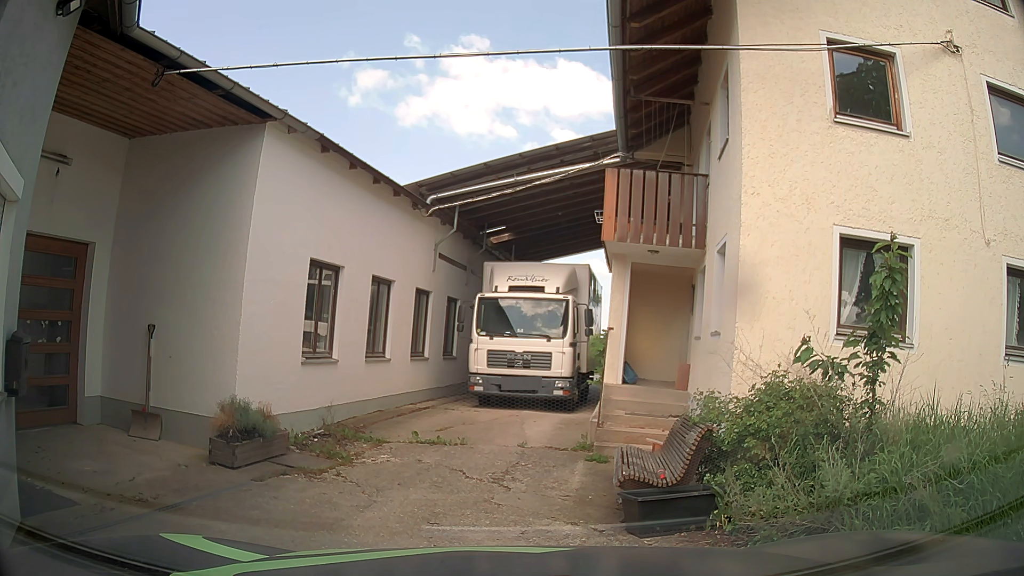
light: Day
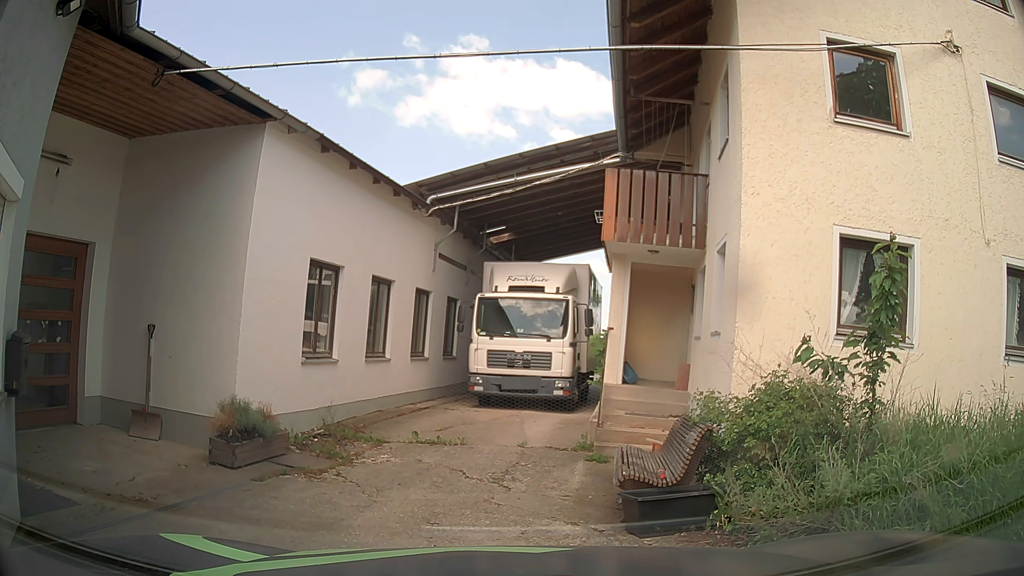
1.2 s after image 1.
(0.0, 0.0) m; 0°
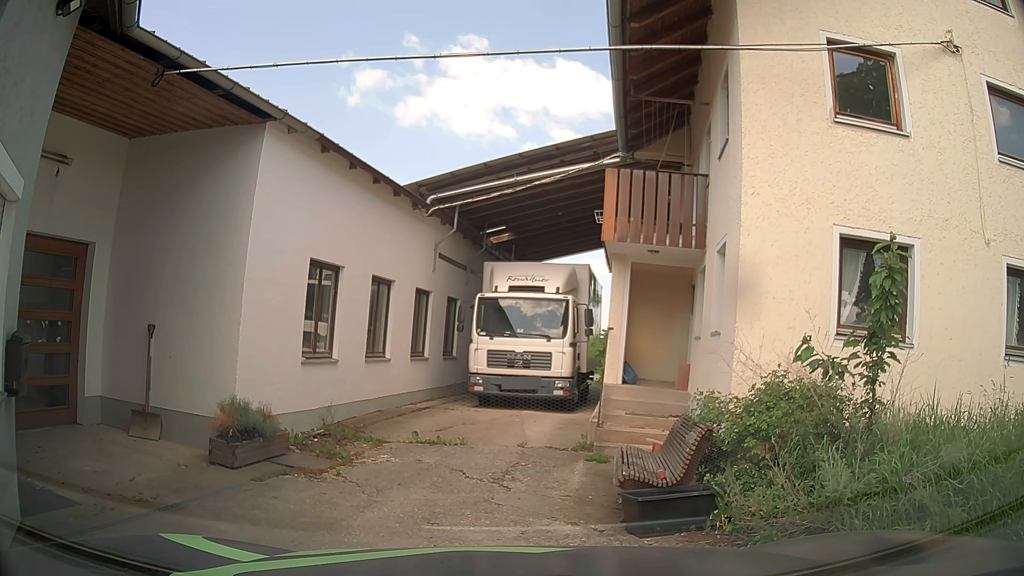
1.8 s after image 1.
(0.0, 0.0) m; 0°
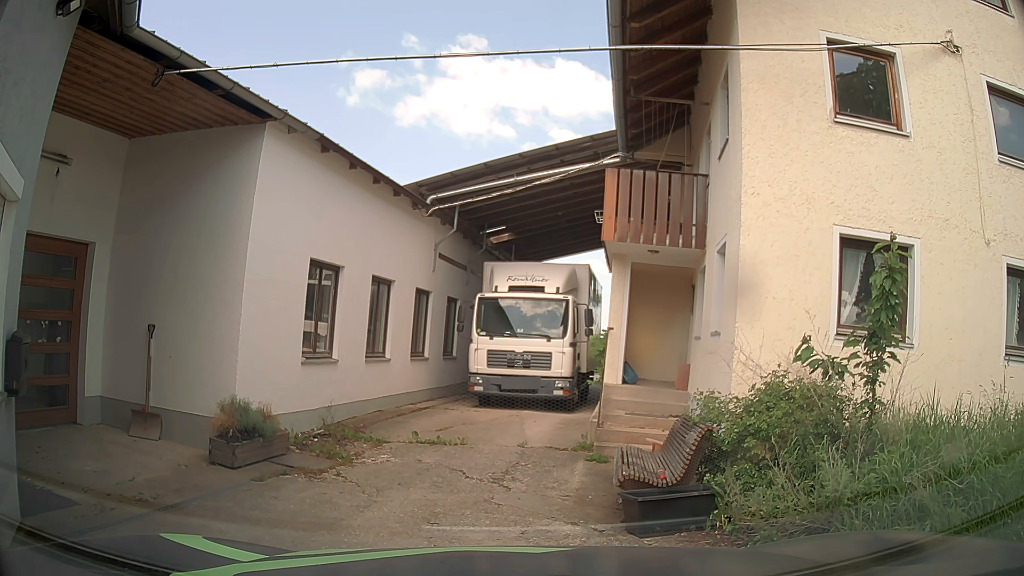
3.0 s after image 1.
(0.0, 0.0) m; 0°
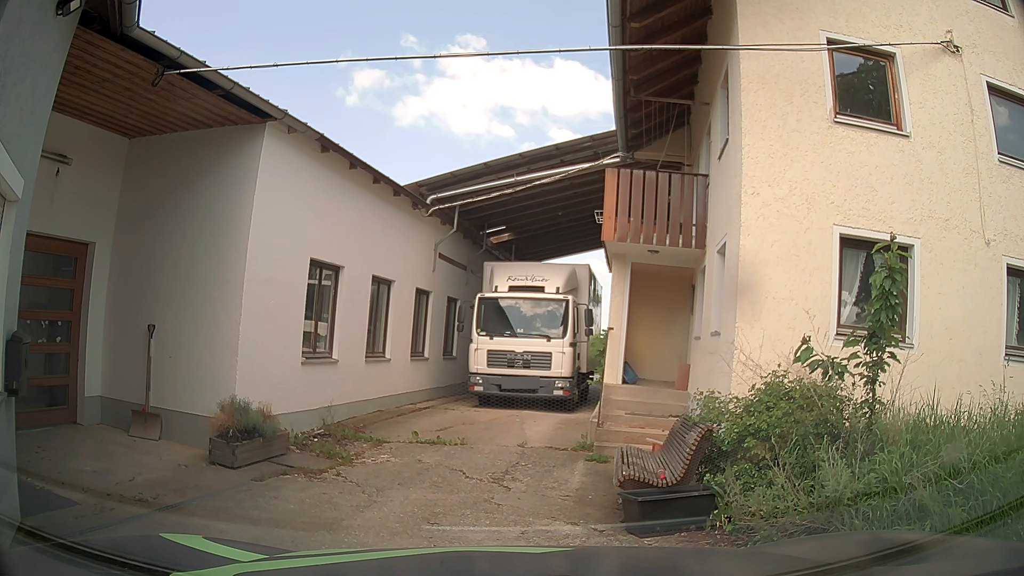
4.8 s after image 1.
(0.0, 0.0) m; 0°
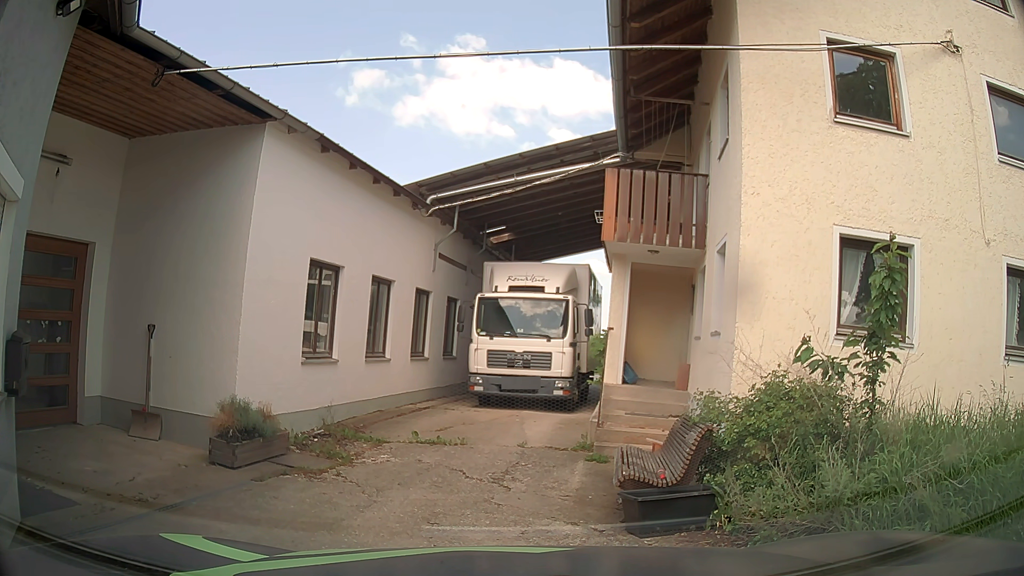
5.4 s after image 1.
(0.0, 0.0) m; 0°
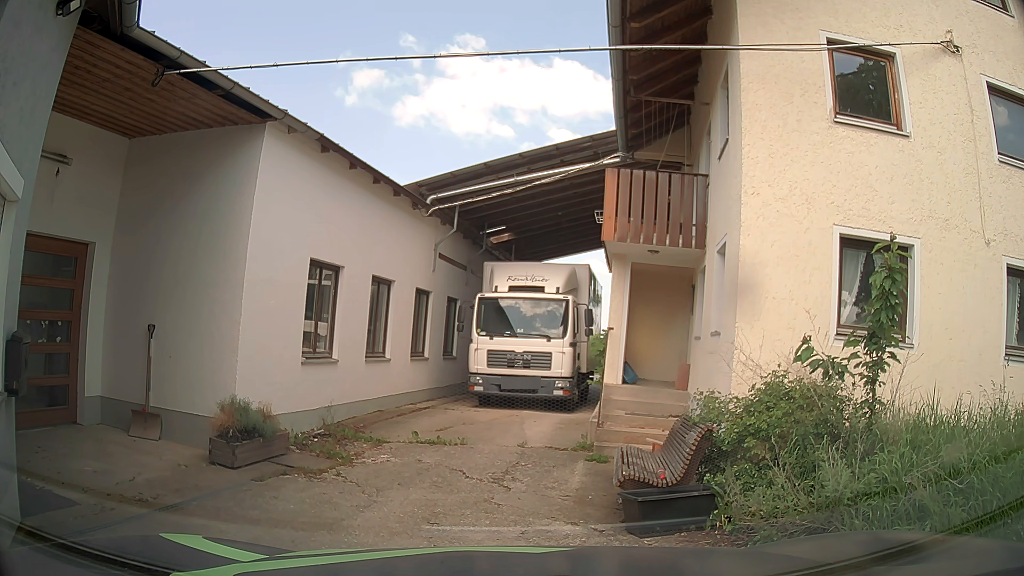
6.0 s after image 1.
(0.0, 0.0) m; 0°
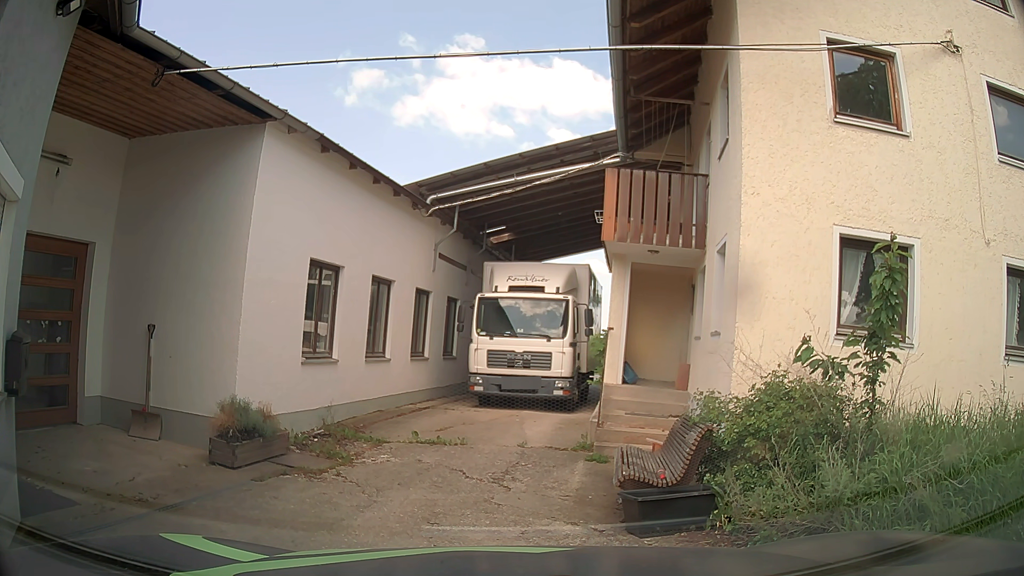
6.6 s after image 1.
(0.0, 0.0) m; 0°
